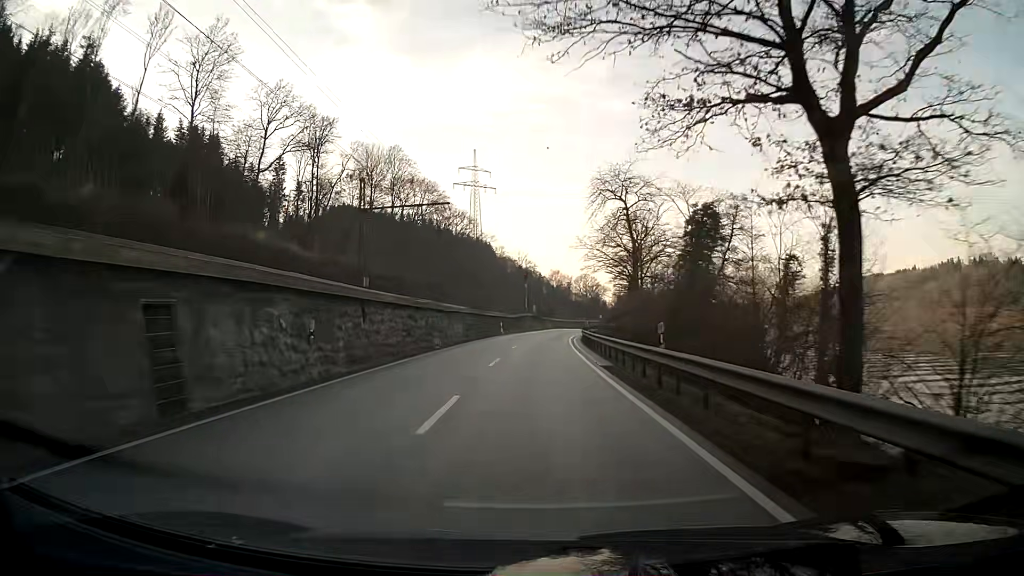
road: primary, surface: asphalt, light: Day
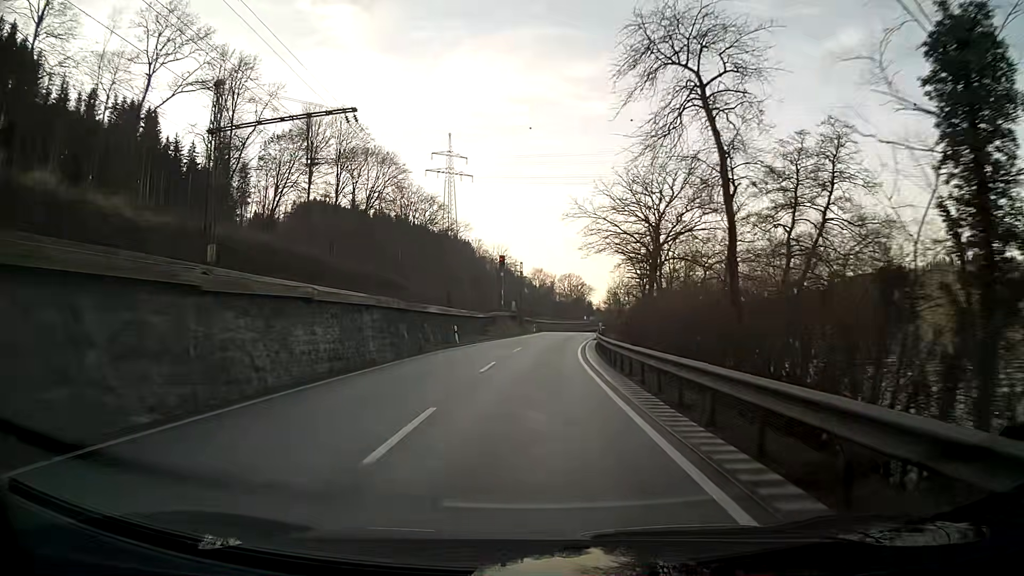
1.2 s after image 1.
(+0.3, +25.7) m; +2°
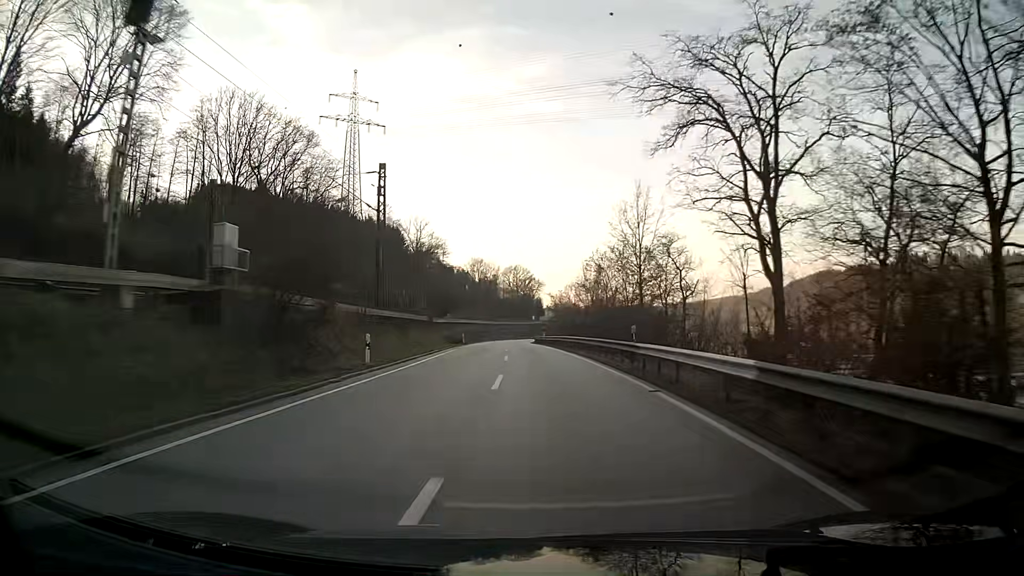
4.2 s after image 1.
(+3.5, +64.0) m; +4°
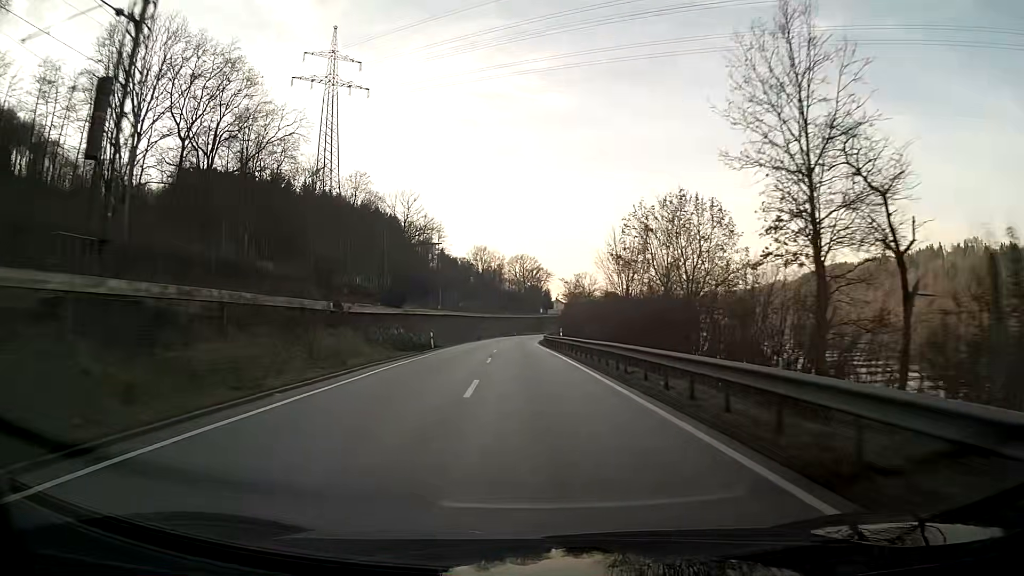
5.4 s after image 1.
(-0.1, +25.7) m; -1°
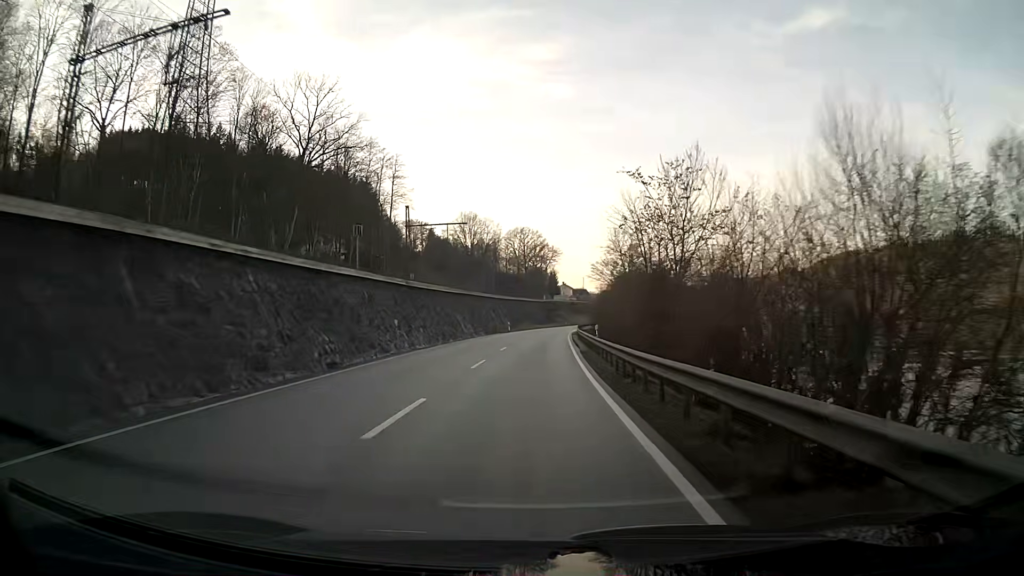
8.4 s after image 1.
(-0.6, +64.7) m; 0°
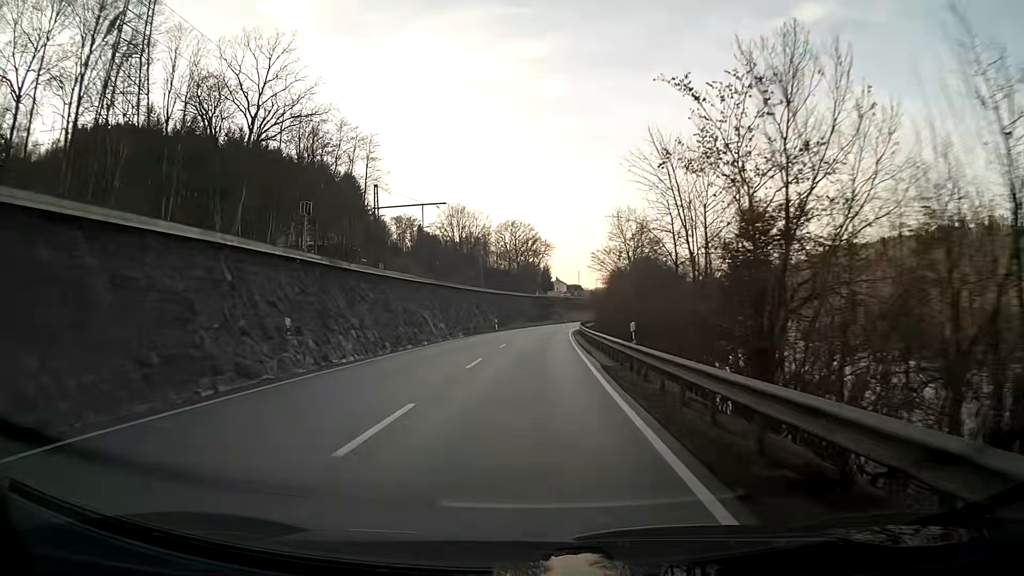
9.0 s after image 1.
(+0.1, +13.0) m; +1°
